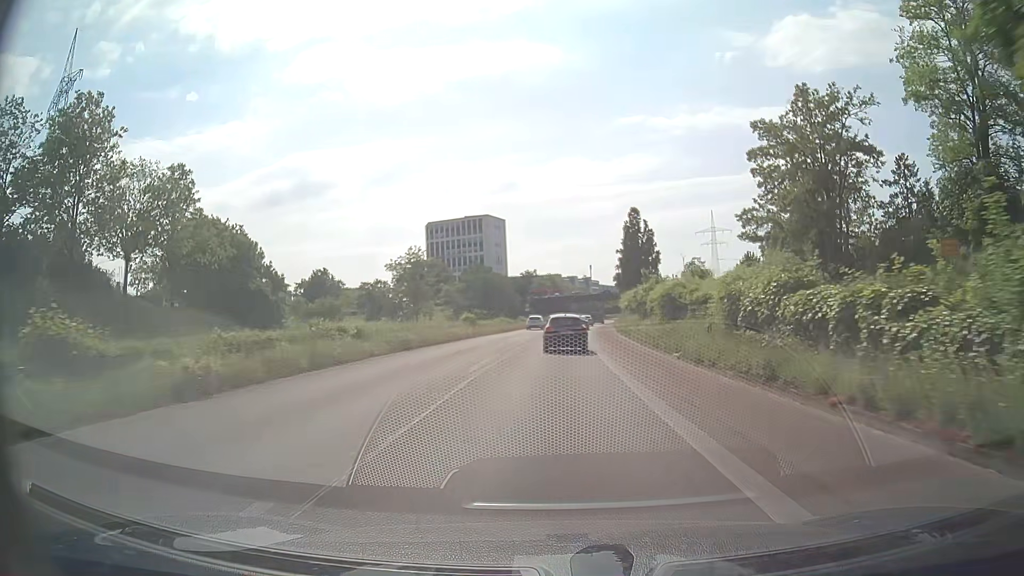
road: trunk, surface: asphalt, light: Day
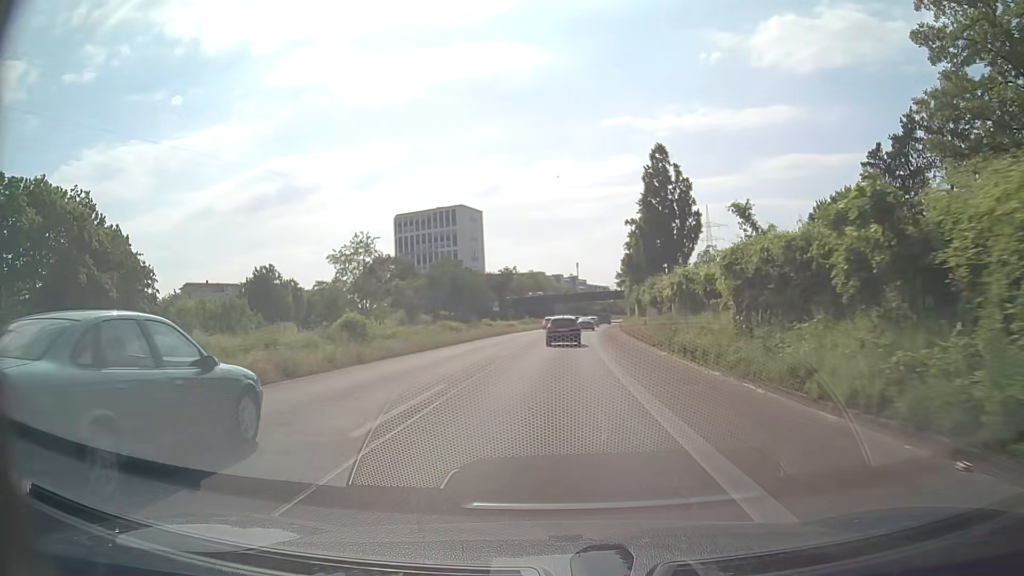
(+0.4, +27.0) m; +1°
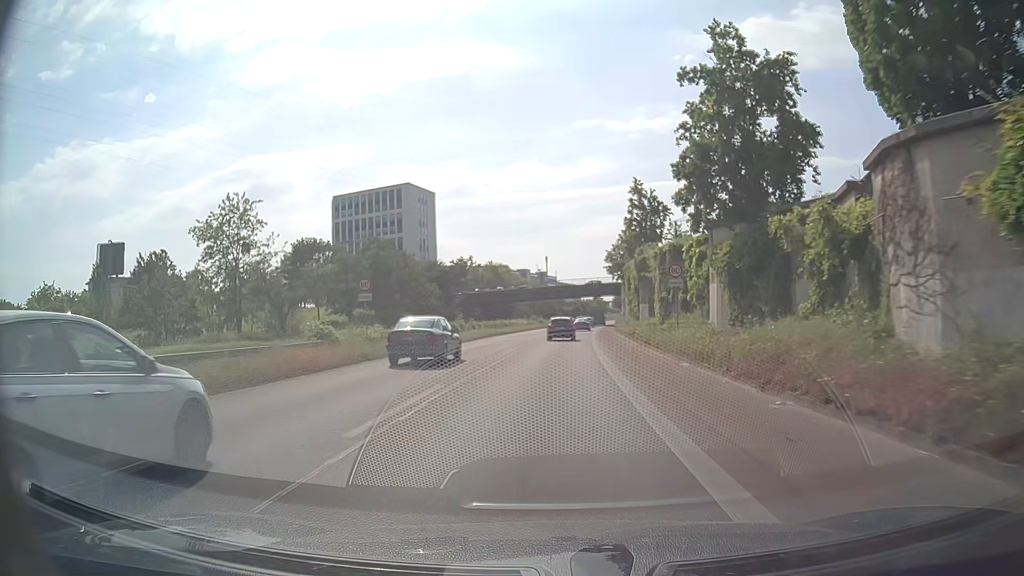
(+1.0, +35.9) m; +3°
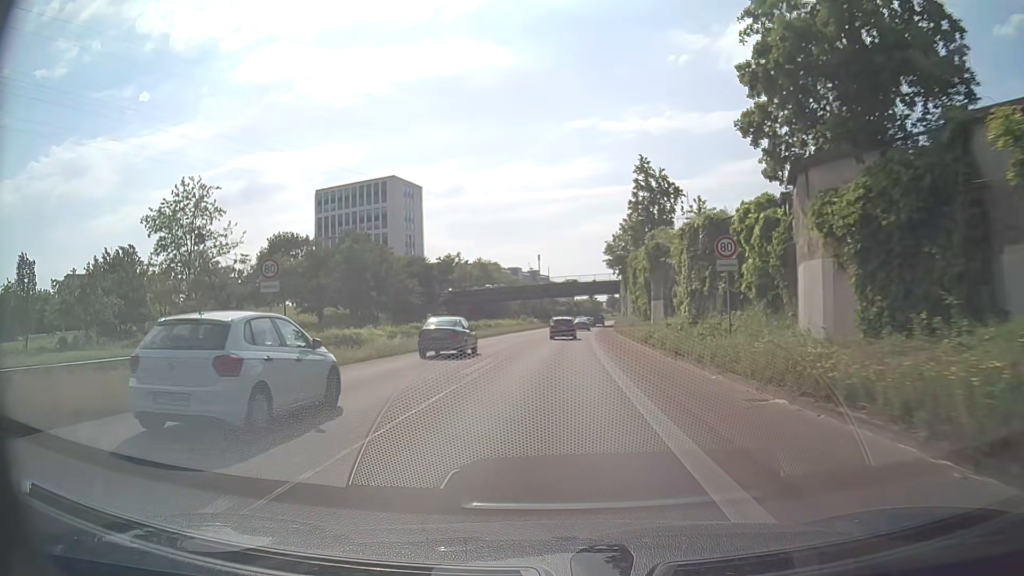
(0.0, +8.9) m; +1°
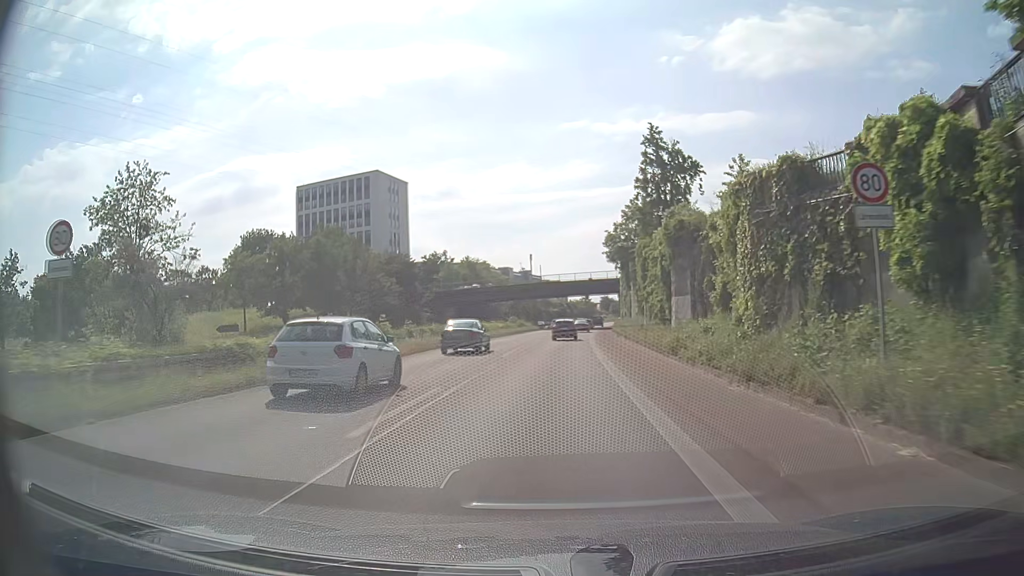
(0.0, +9.0) m; +1°
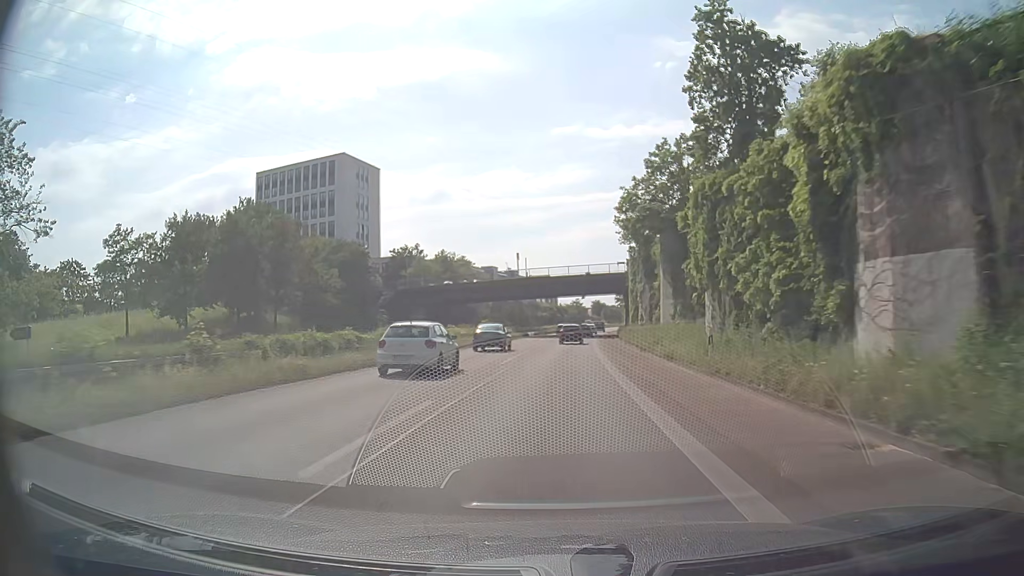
(+0.1, +20.3) m; 0°
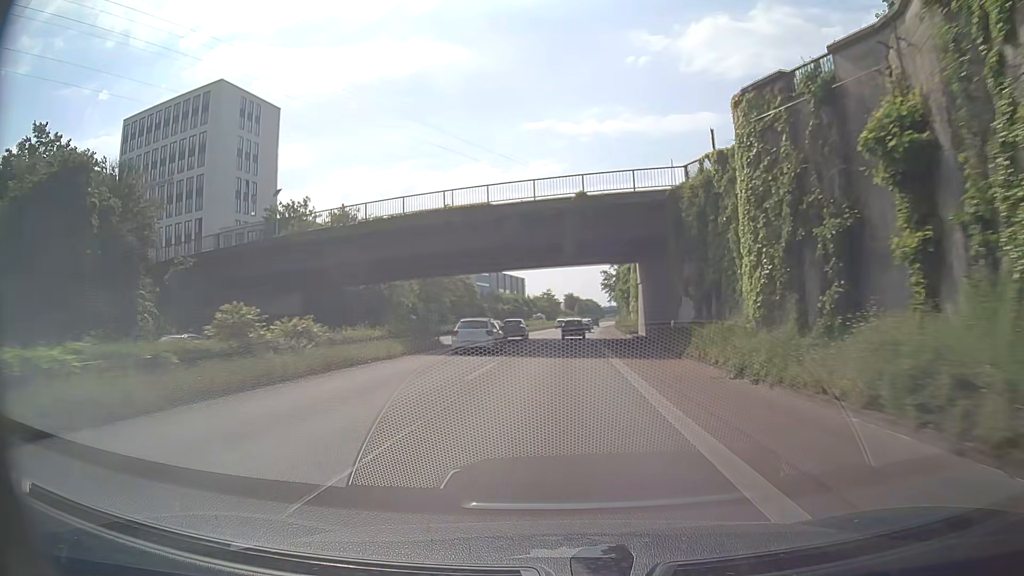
(+1.4, +44.7) m; +3°
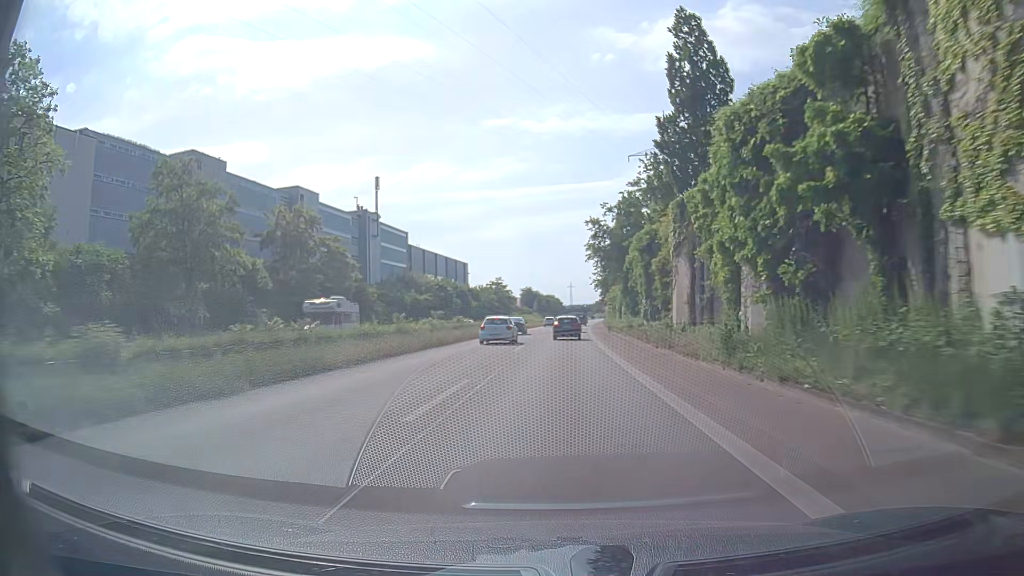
(+1.6, +60.9) m; +3°
(0, +10) (0, +20) (+1, +30) (+1, +40) (+1, +50) (+2, +60) (+3, +70) (+3, +80) (+4, +90) (+4, +100) m
